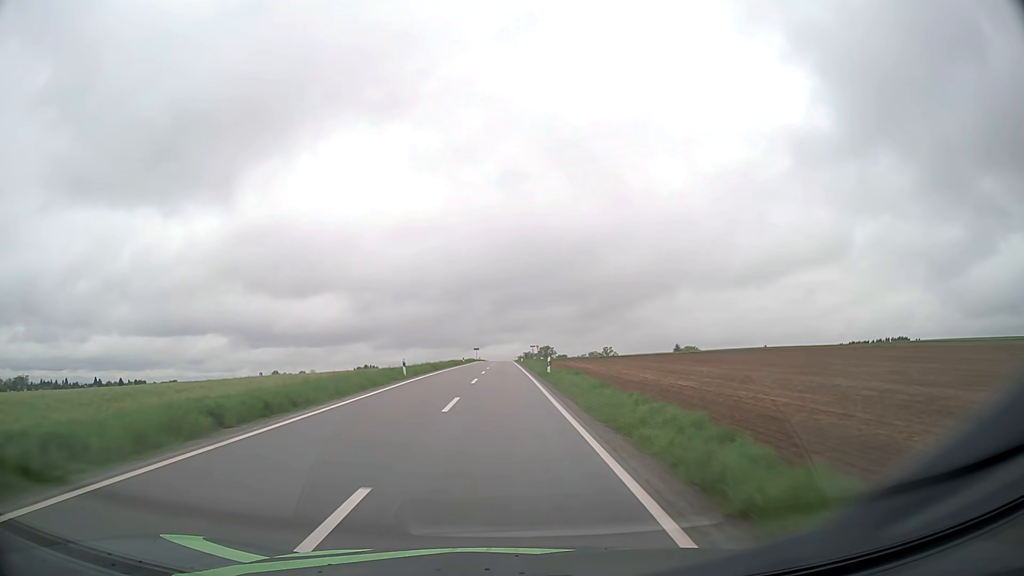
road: tertiary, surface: asphalt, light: Day
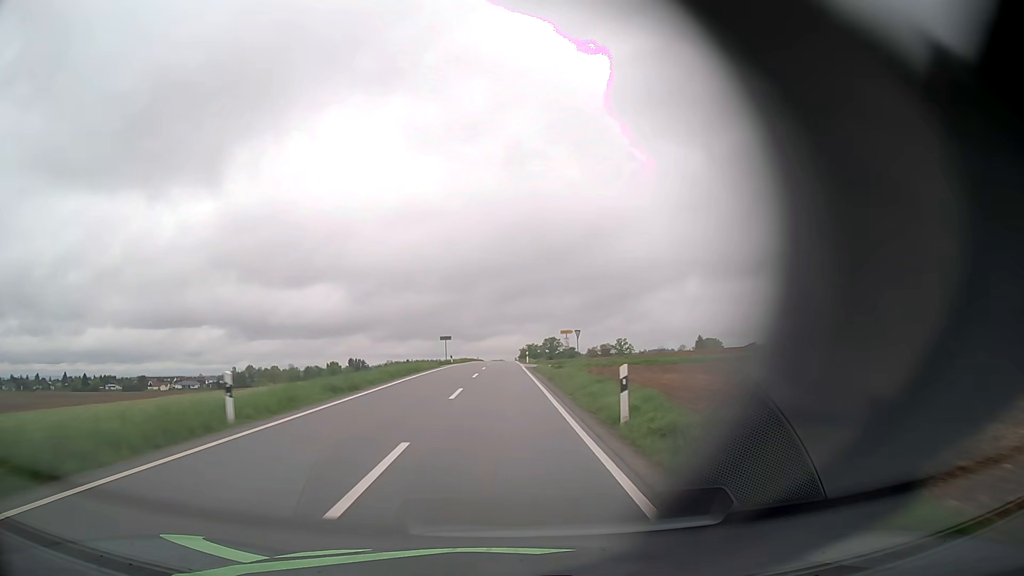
(-0.2, +69.1) m; 0°
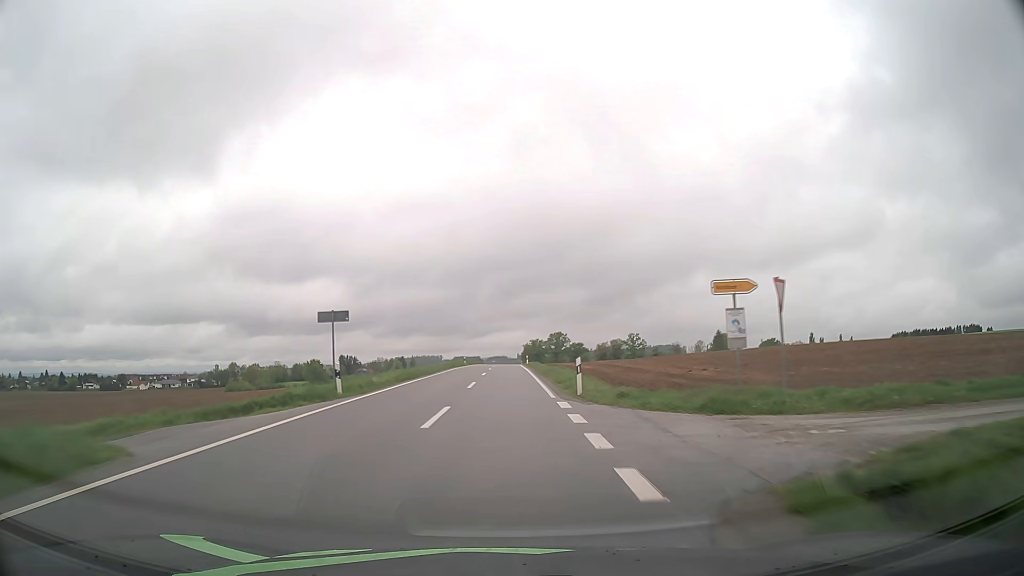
(-0.1, +42.1) m; 0°
(0, +10) (0, +20) (0, +30) (0, +40) (0, +50) (0, +60) (0, +70) (0, +80) (0, +90) (0, +100) m
